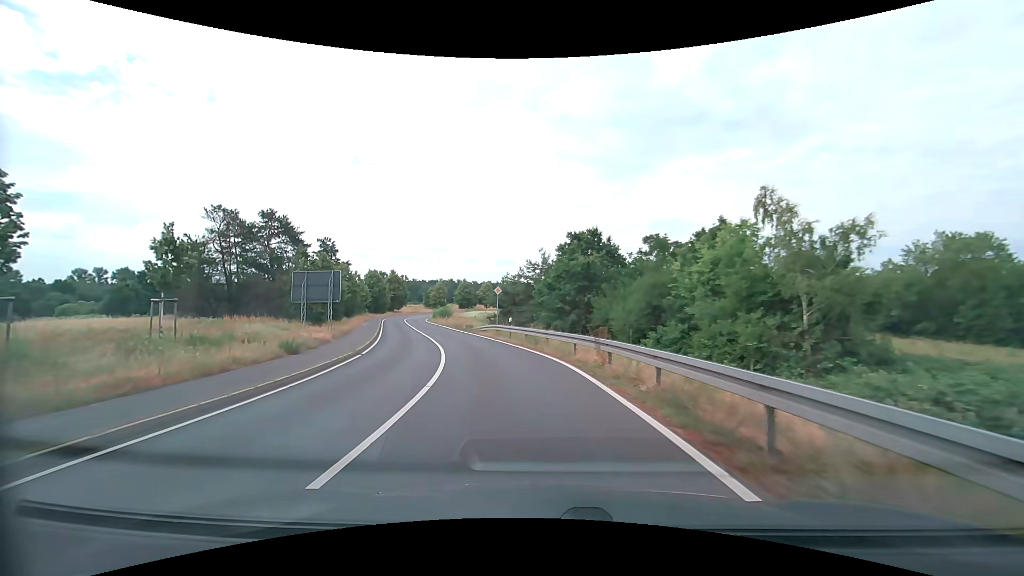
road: secondary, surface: asphalt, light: Day
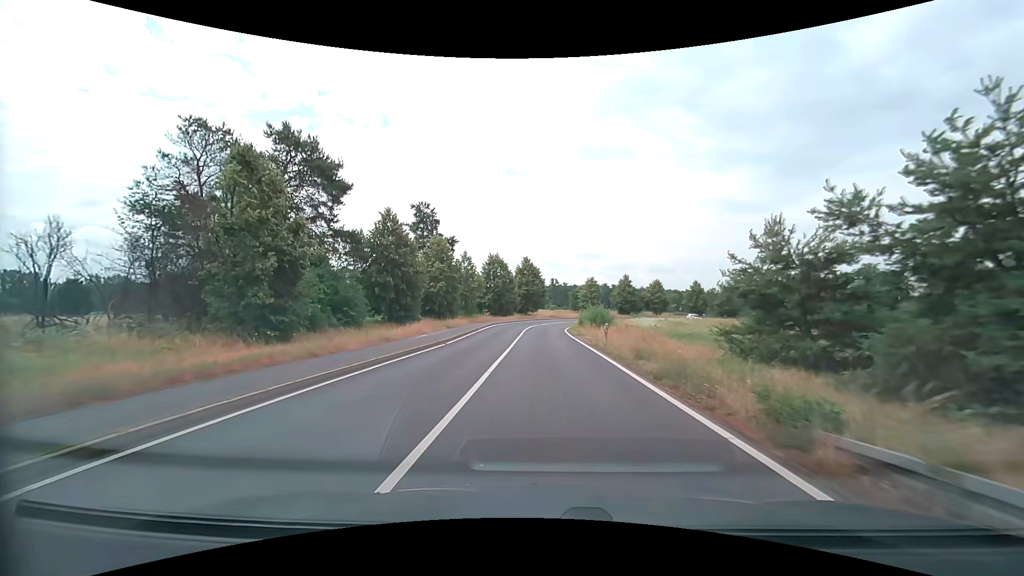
(-7.1, +37.5) m; -17°
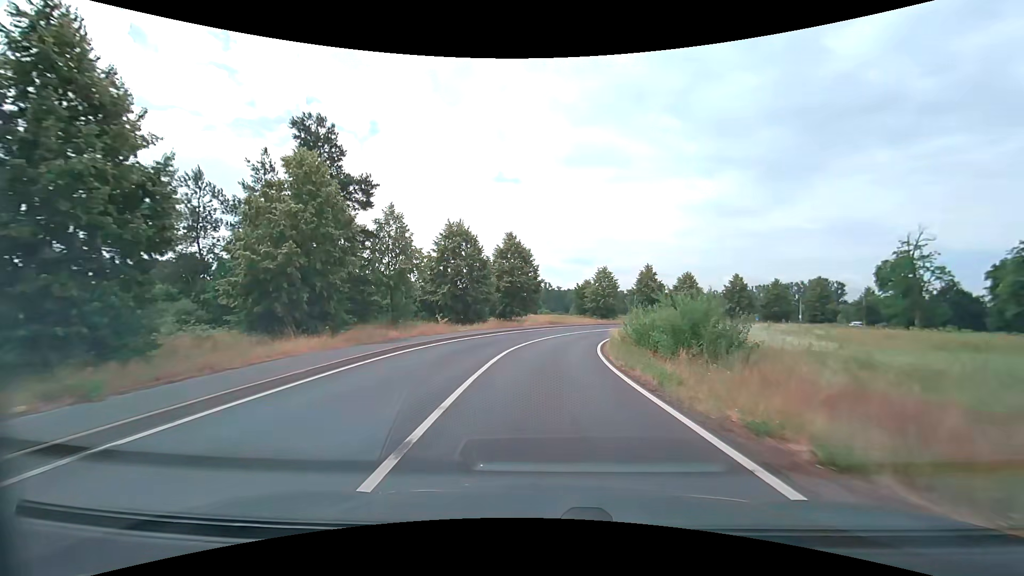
(-0.2, +31.1) m; +1°
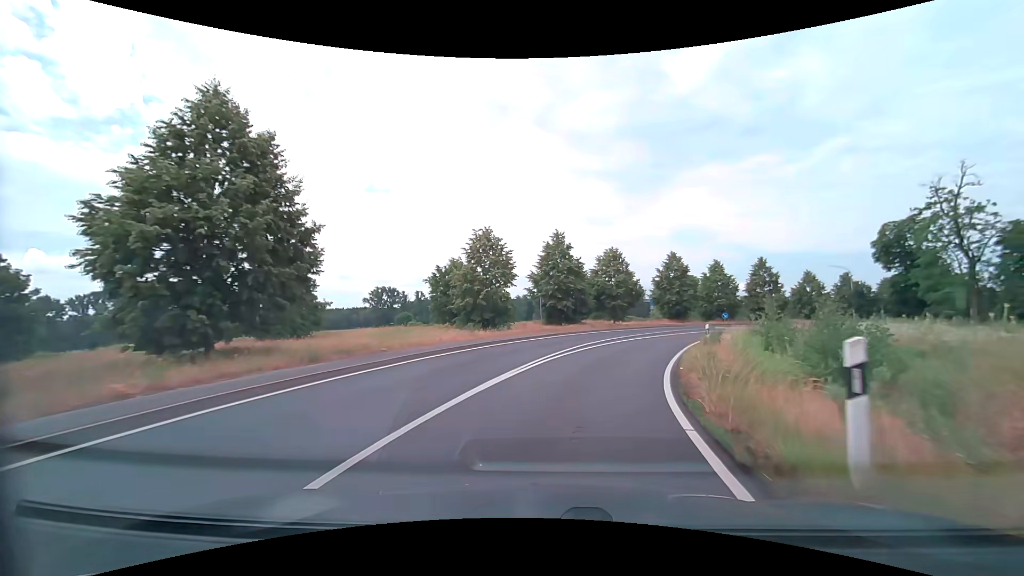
(+3.6, +37.9) m; +13°
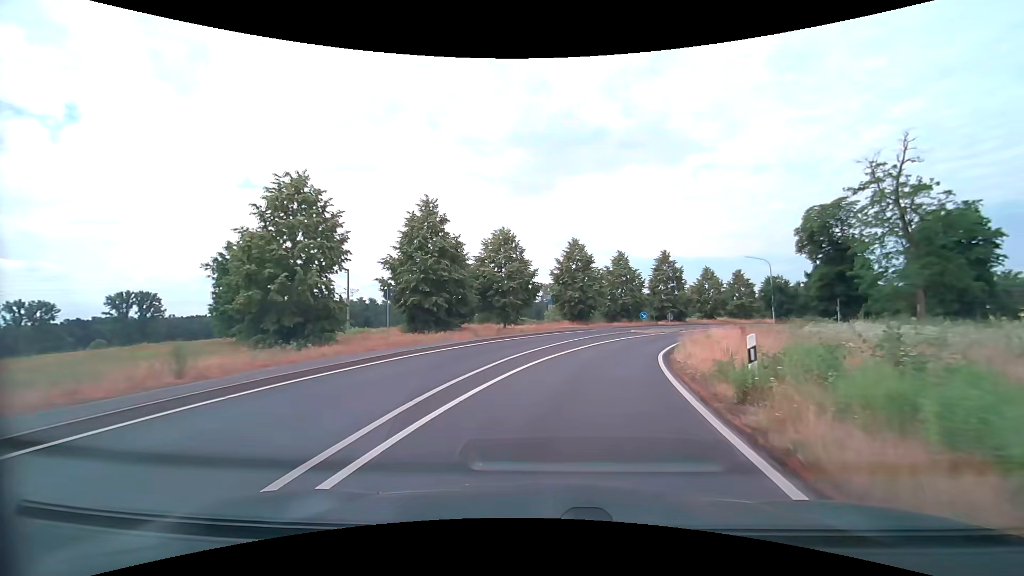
(+1.7, +14.9) m; +13°
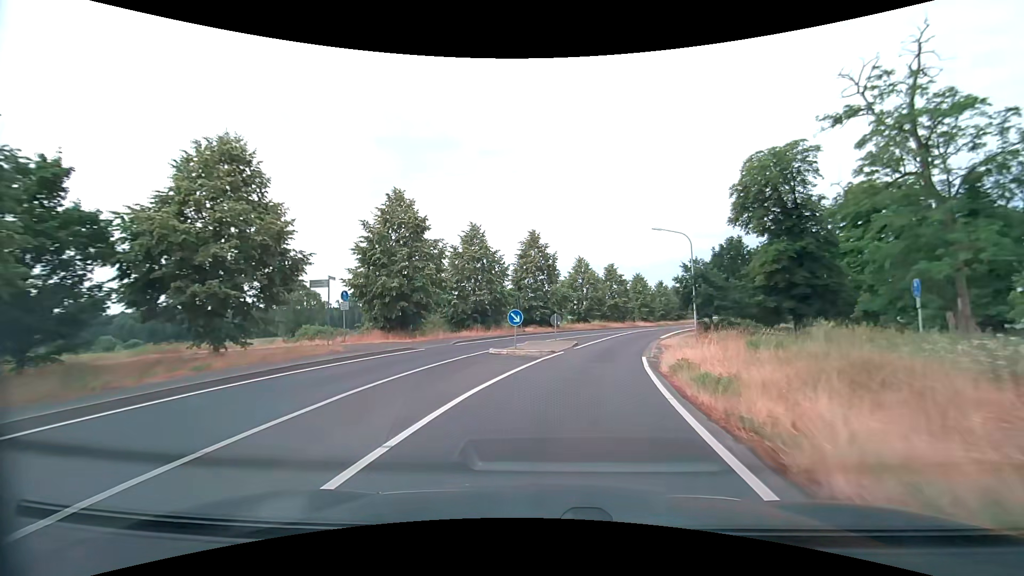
(+3.3, +22.2) m; +16°
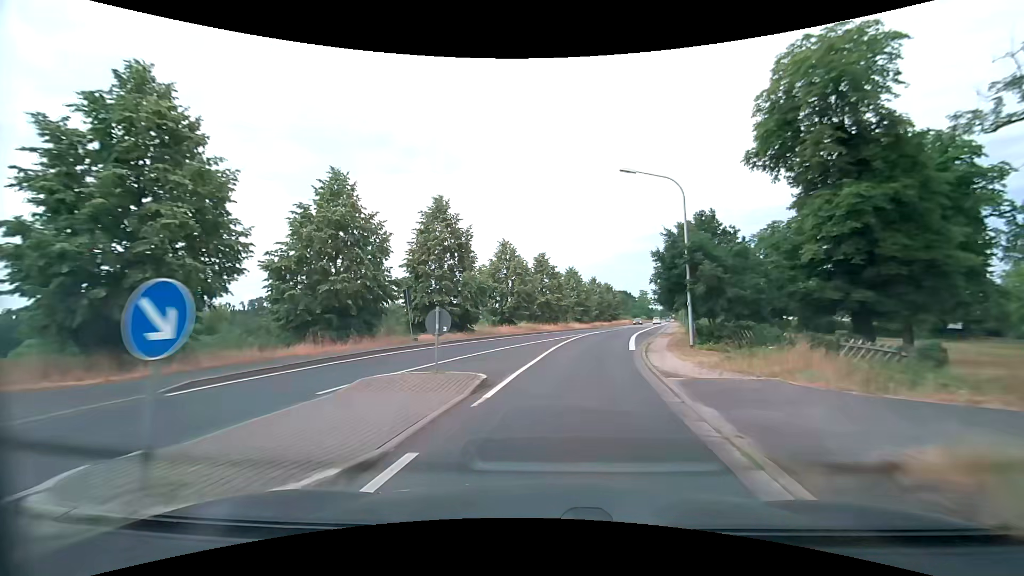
(+1.1, +15.1) m; +8°
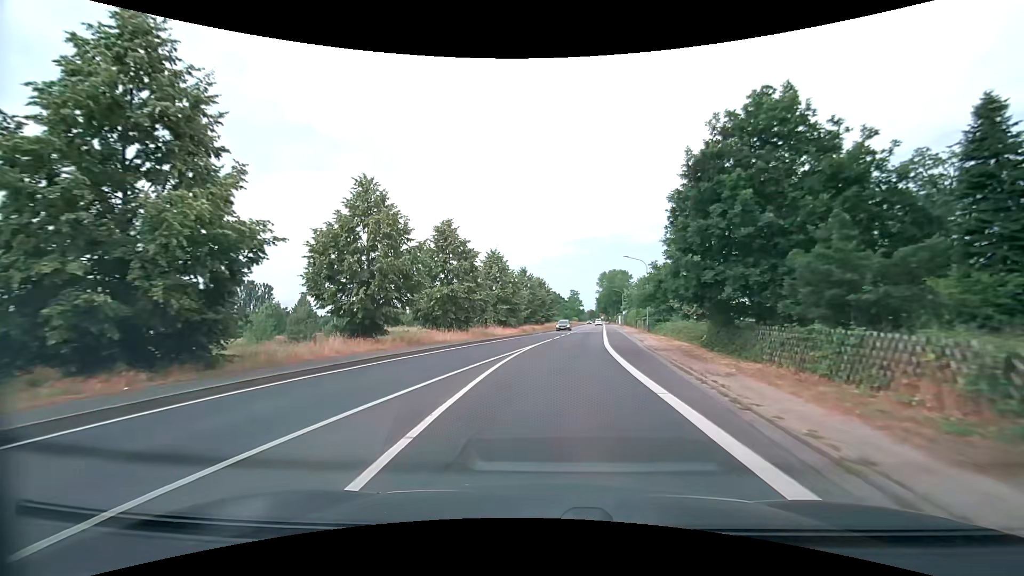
(+1.9, +22.7) m; +8°
(0, +10) (+1, +20) (+2, +30) (+3, +40) (+4, +50) (+5, +60) (+6, +70) (+8, +80) (+9, +90) (+10, +99) m
